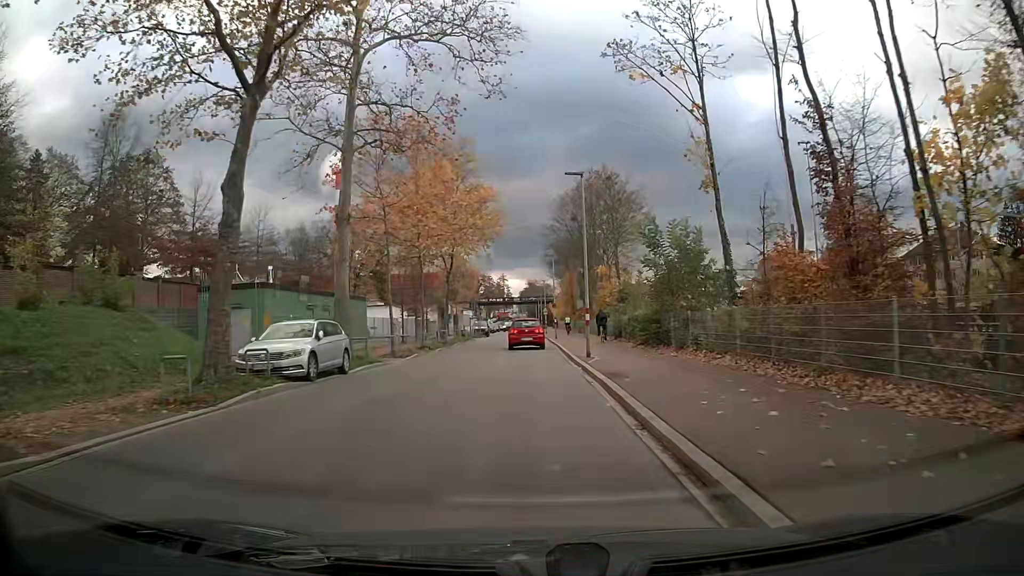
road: tertiary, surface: asphalt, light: Day
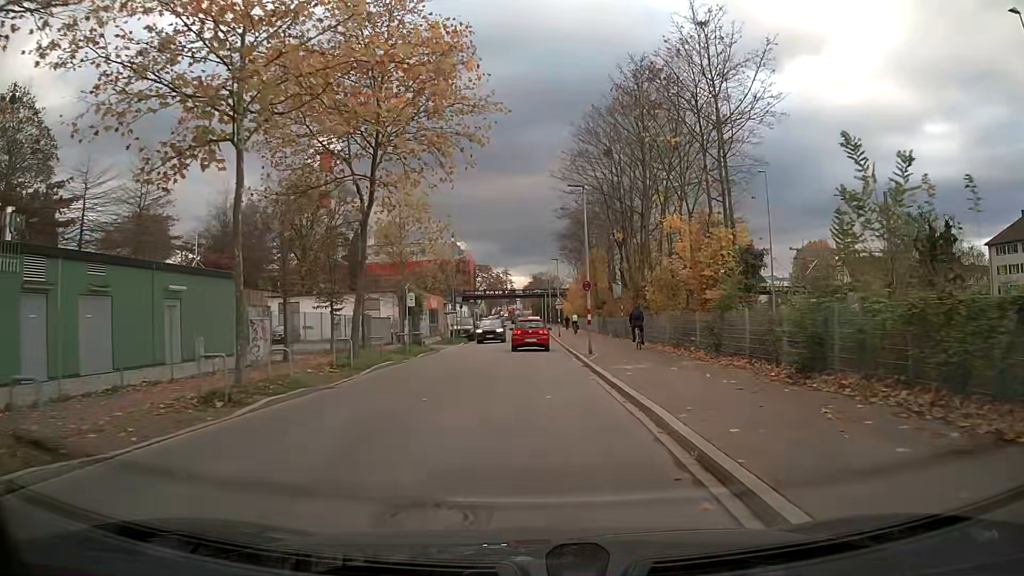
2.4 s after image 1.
(-0.2, +25.3) m; -1°
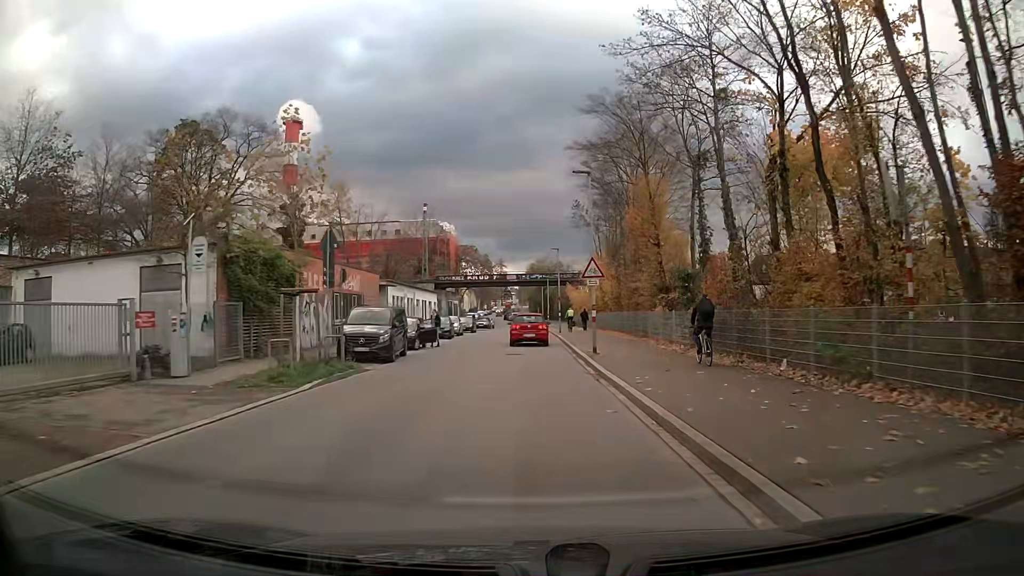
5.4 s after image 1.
(0.0, +31.4) m; 0°
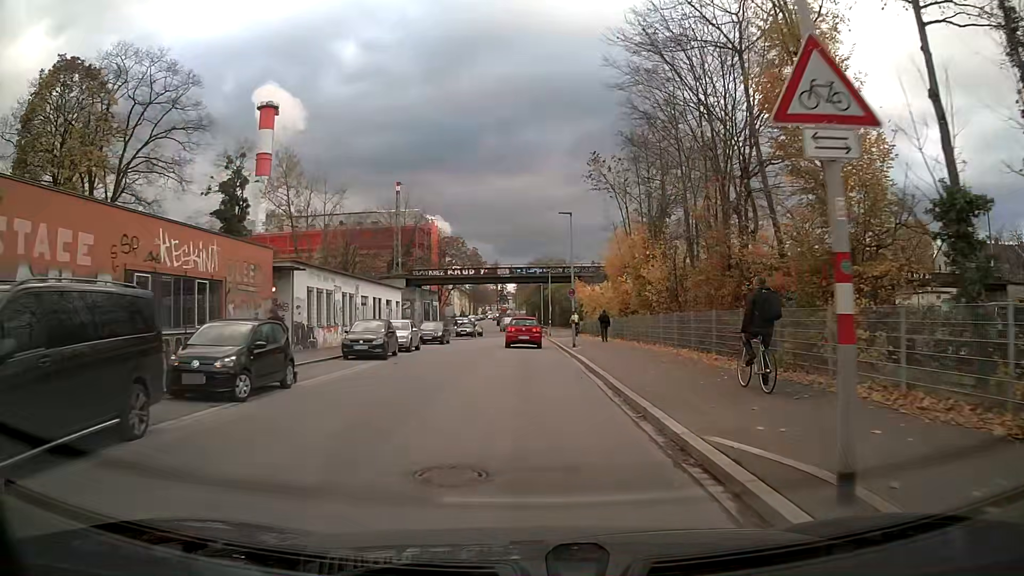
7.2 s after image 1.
(0.0, +18.7) m; 0°
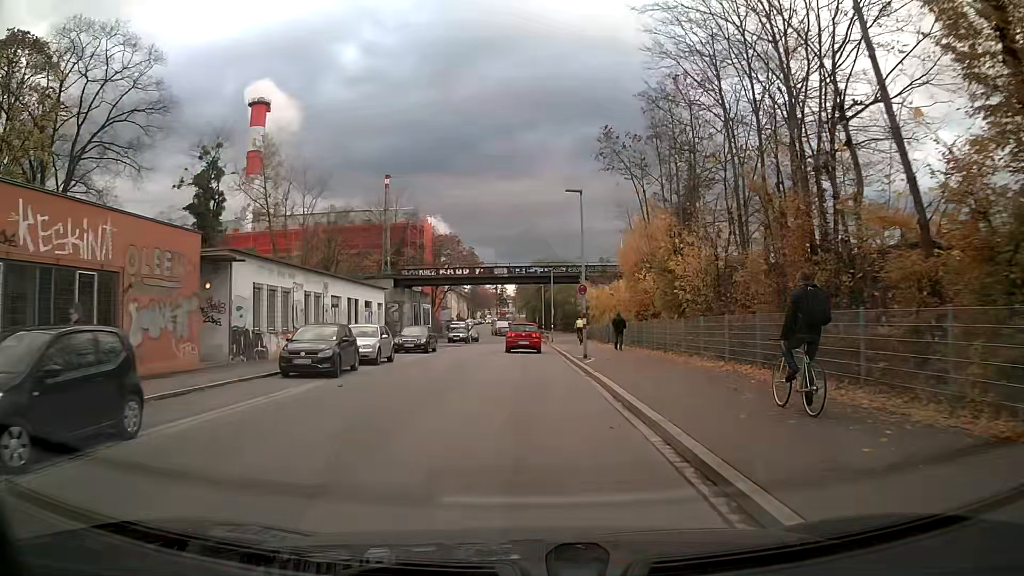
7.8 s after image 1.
(0.0, +6.3) m; 0°
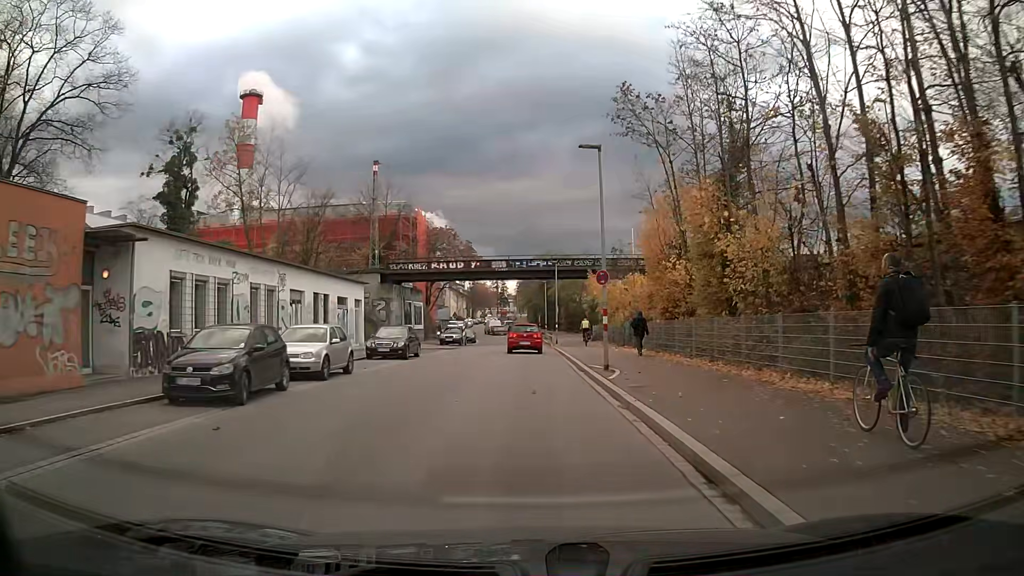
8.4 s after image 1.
(0.0, +6.4) m; 0°
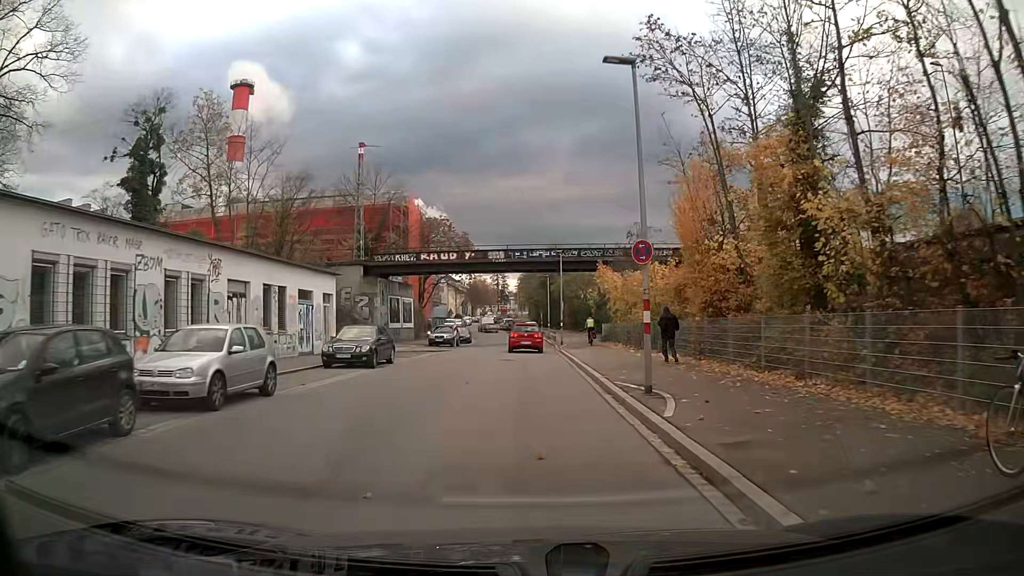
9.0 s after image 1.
(0.0, +6.4) m; 0°
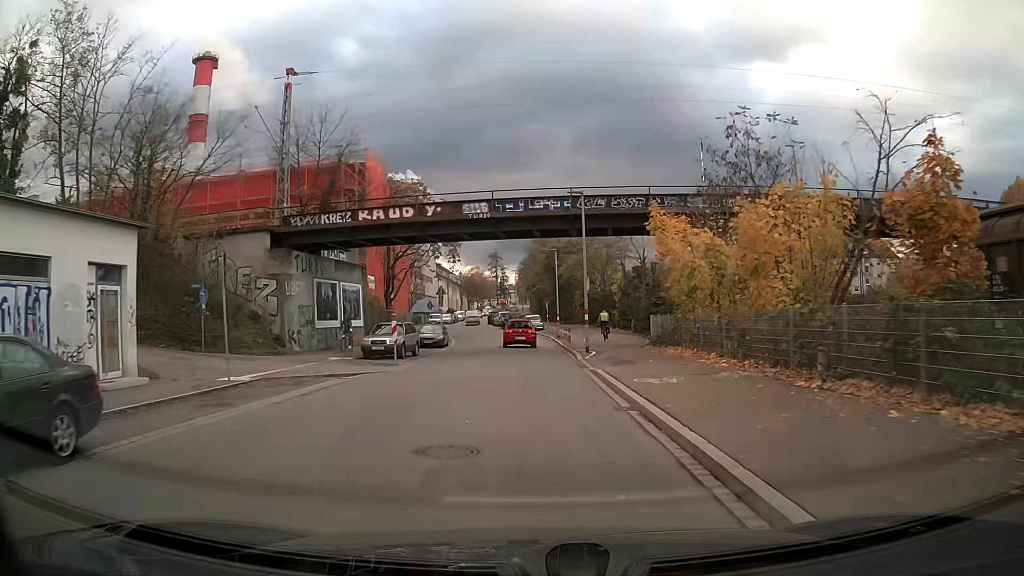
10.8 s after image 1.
(0.0, +19.1) m; 0°
(0, +10) (0, +20) (0, +30) (0, +40) (-1, +50) (-3, +60) (-5, +70) (-6, +79) (-7, +89) (-8, +99) m
